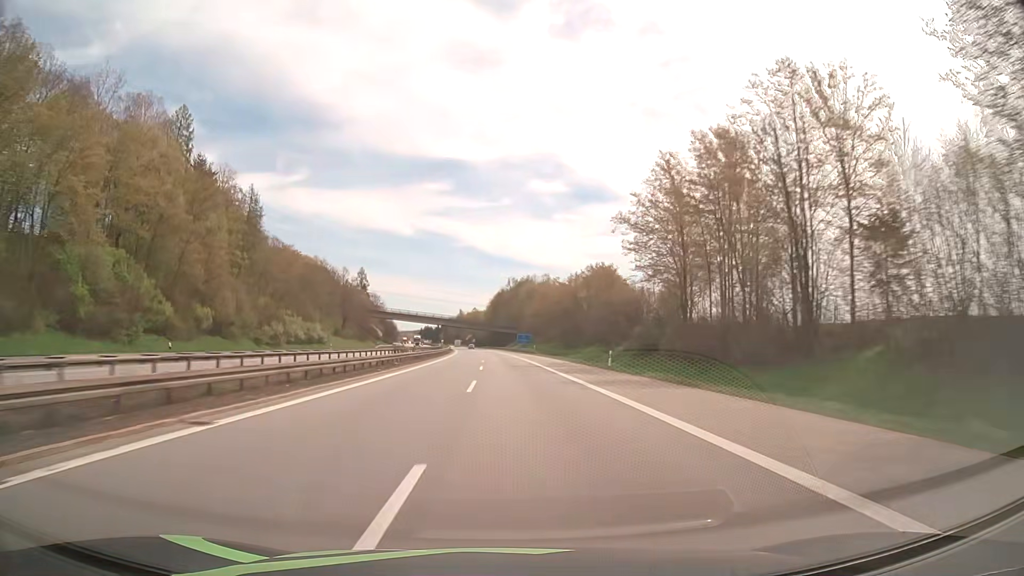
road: motorway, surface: asphalt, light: Day
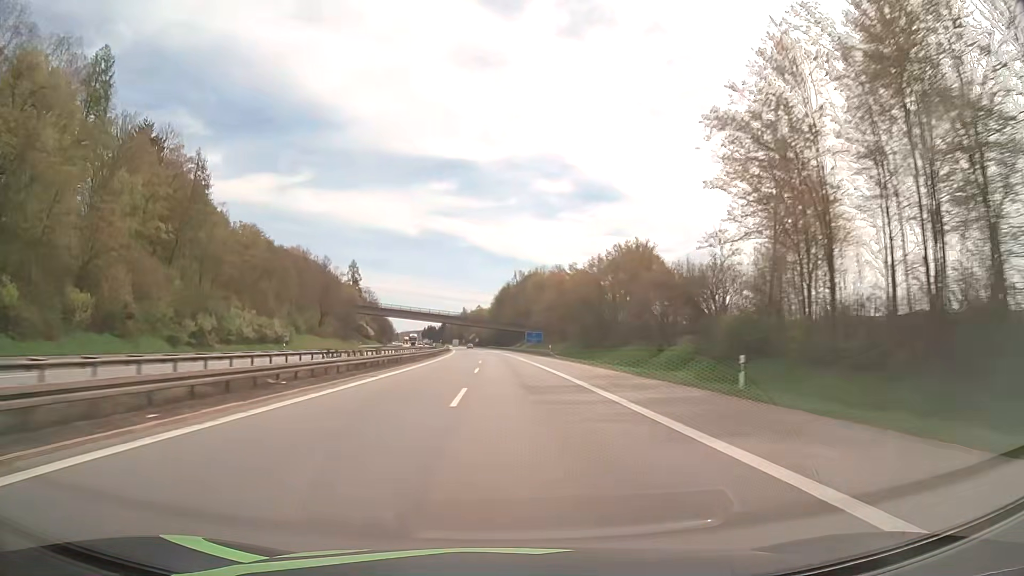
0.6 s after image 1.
(-0.1, +22.6) m; 0°
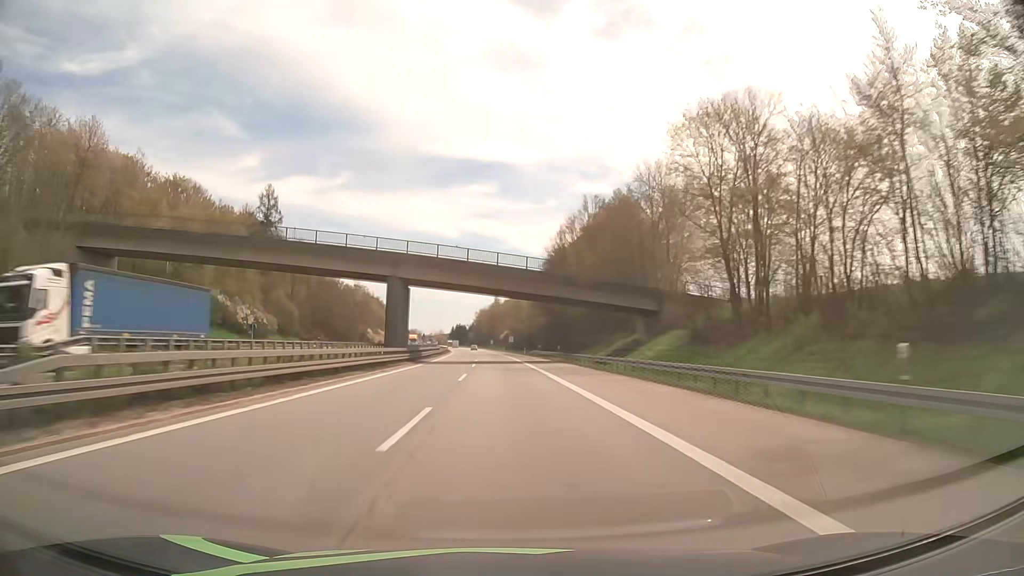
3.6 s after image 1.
(-3.3, +113.4) m; -3°
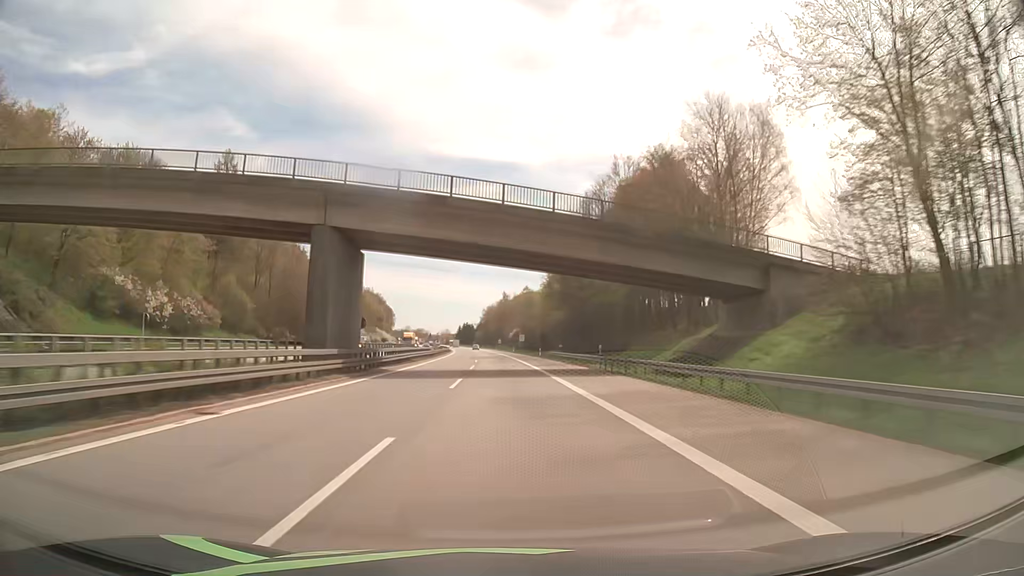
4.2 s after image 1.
(-0.1, +22.8) m; -1°
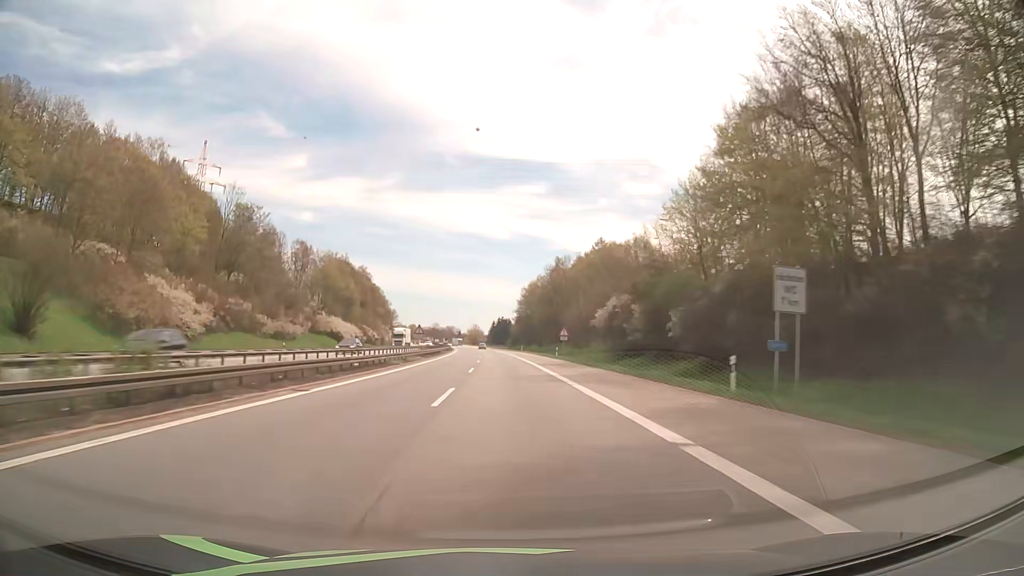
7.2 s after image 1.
(-3.5, +114.2) m; -3°
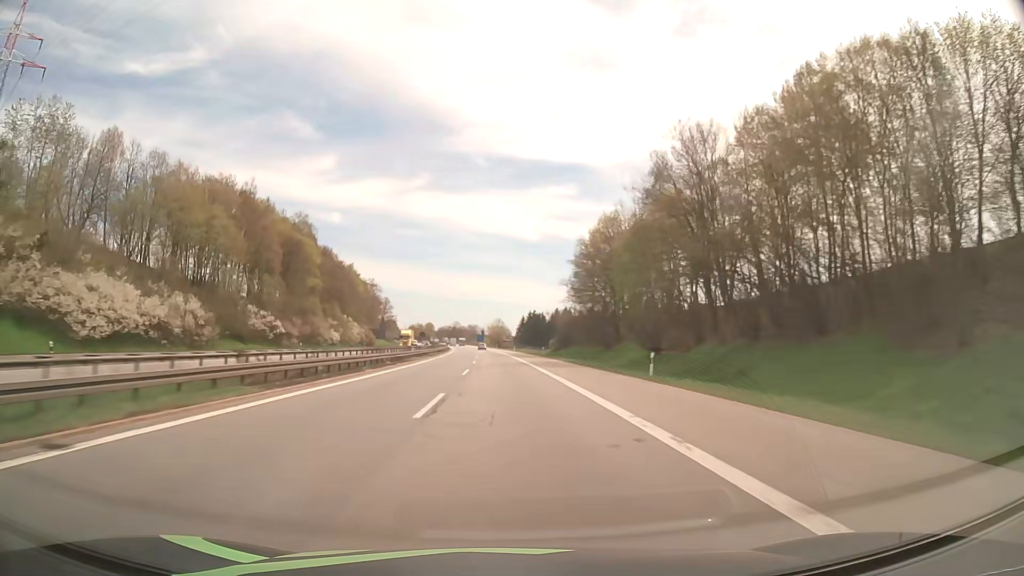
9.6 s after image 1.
(-2.0, +91.8) m; -2°
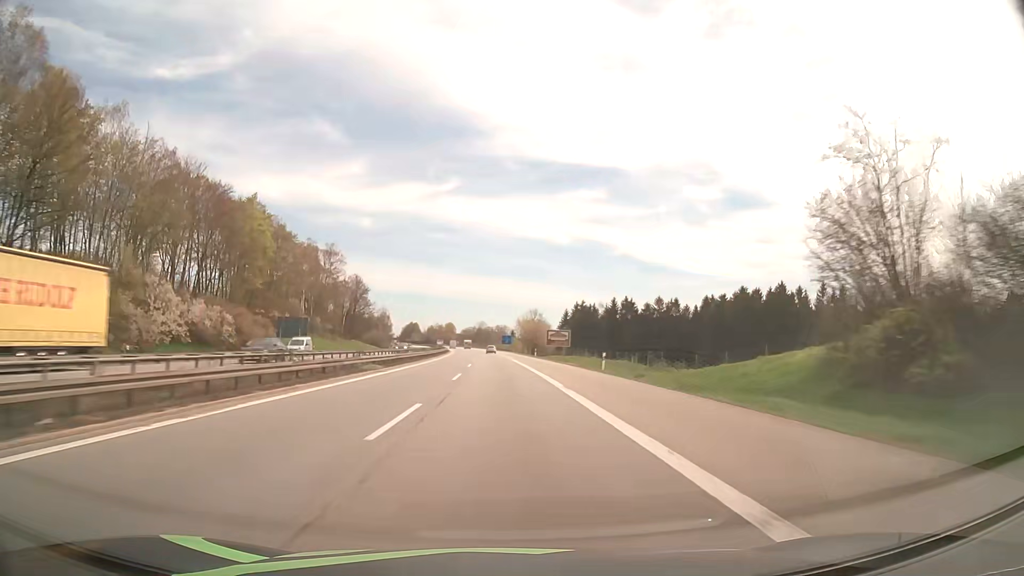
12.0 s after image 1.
(-2.1, +92.1) m; -3°
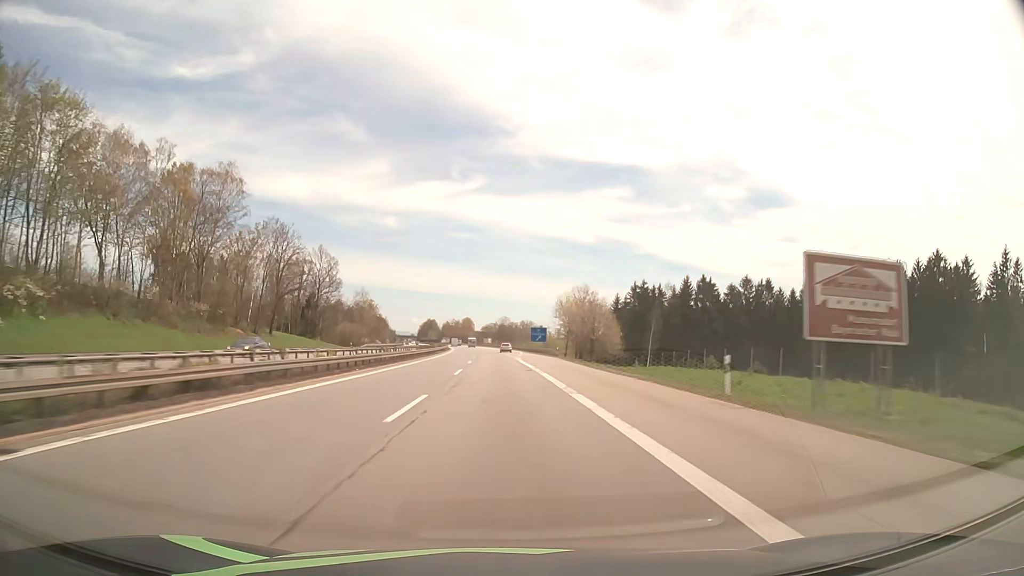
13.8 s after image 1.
(-1.2, +69.3) m; -2°
(0, +10) (0, +20) (0, +30) (0, +40) (-1, +50) (-1, +60) (-1, +70) (-2, +80) (-2, +90) (-3, +100) m
